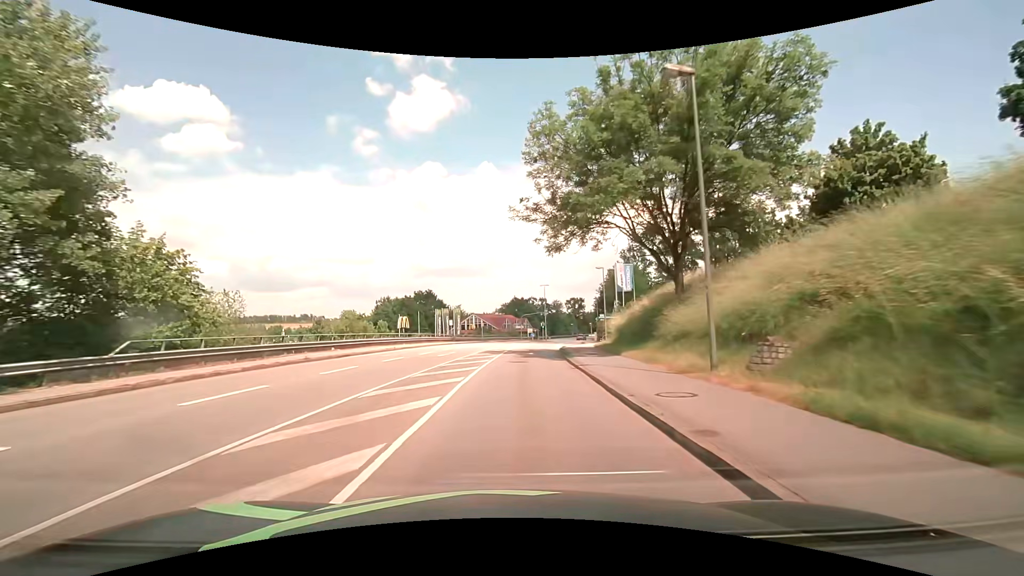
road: primary_link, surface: asphalt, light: Day
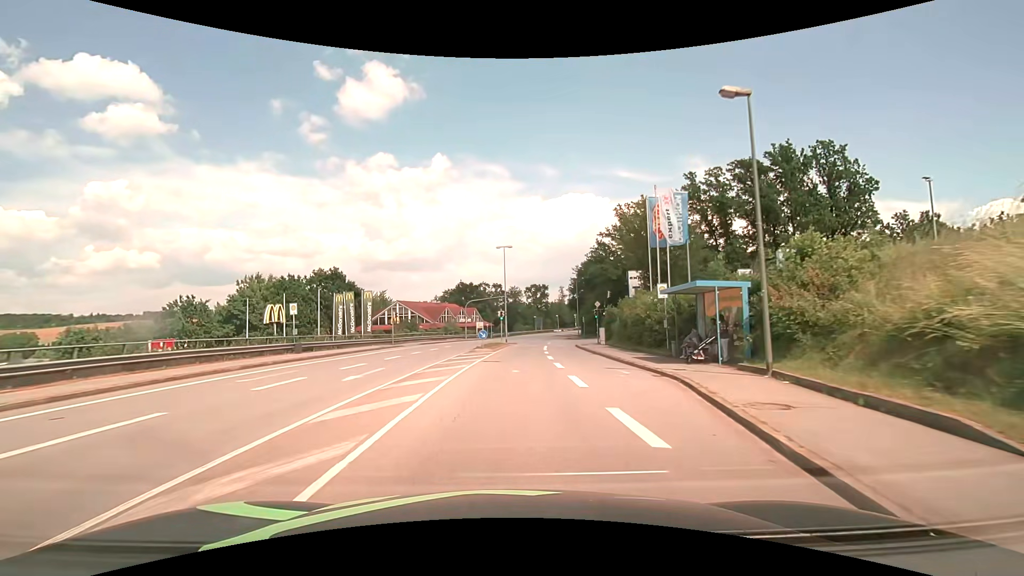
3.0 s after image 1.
(+1.9, +39.1) m; +6°
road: tertiary
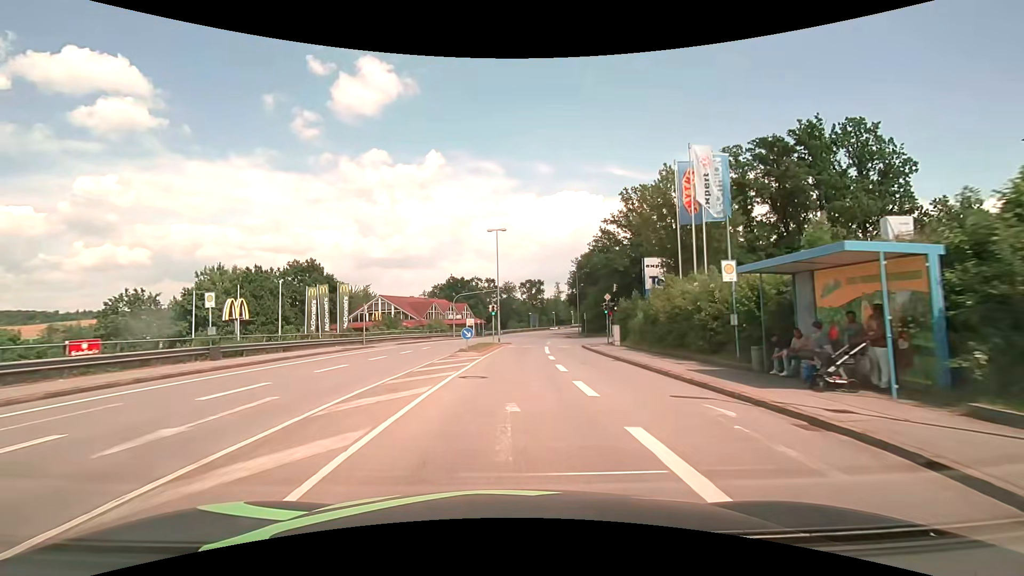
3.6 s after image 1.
(0.0, +7.9) m; +1°
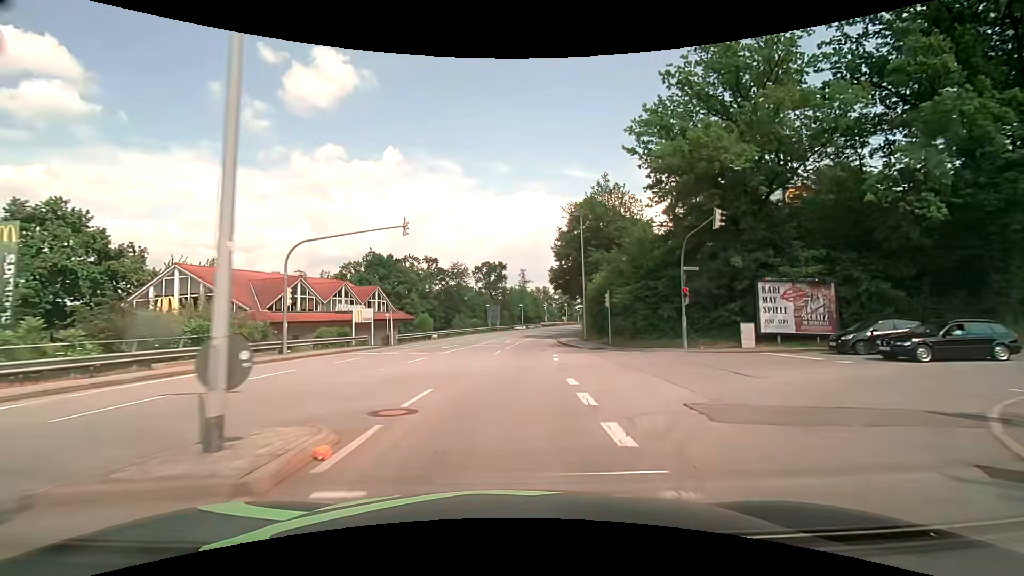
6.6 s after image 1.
(+1.6, +39.4) m; +5°
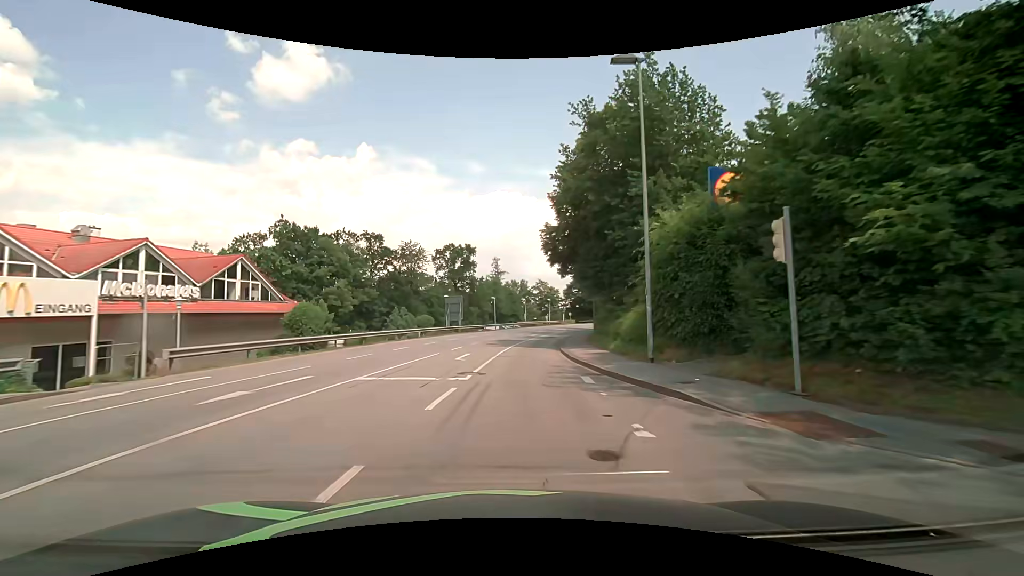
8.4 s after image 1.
(+0.7, +23.5) m; +3°
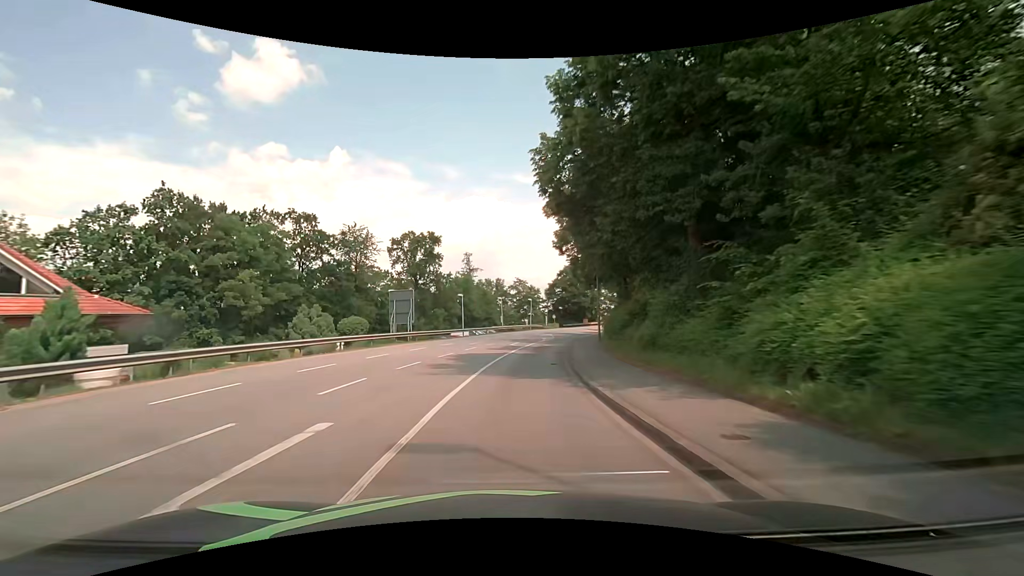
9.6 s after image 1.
(+0.4, +15.6) m; +3°
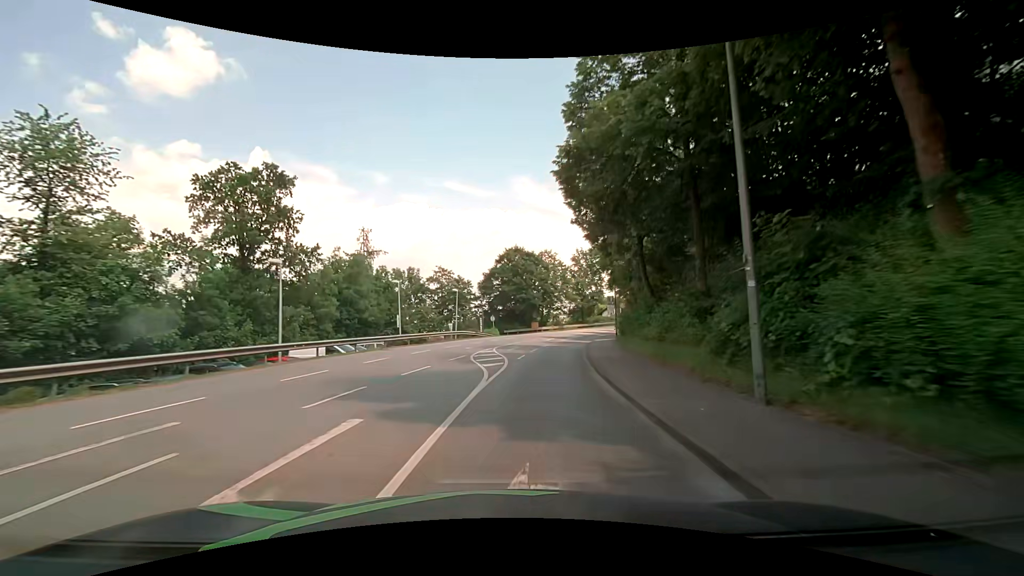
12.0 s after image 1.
(+1.7, +30.9) m; +8°
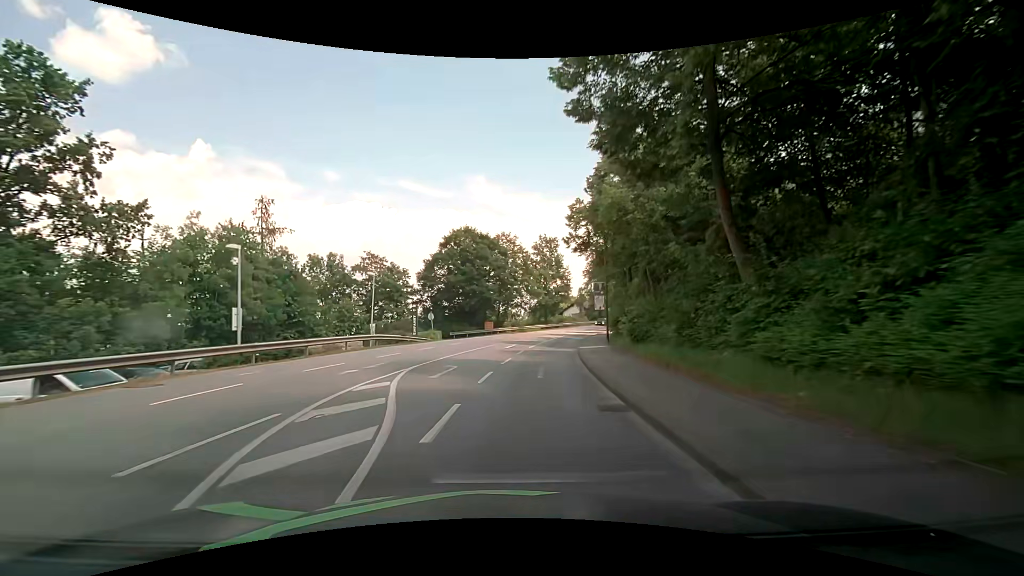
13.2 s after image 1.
(+0.7, +15.3) m; +5°
(0, +10) (+1, +20) (+3, +30) (+4, +40) (+7, +49) (+9, +59) (+12, +69) (+16, +78) (+20, +87) (+24, +96) m
